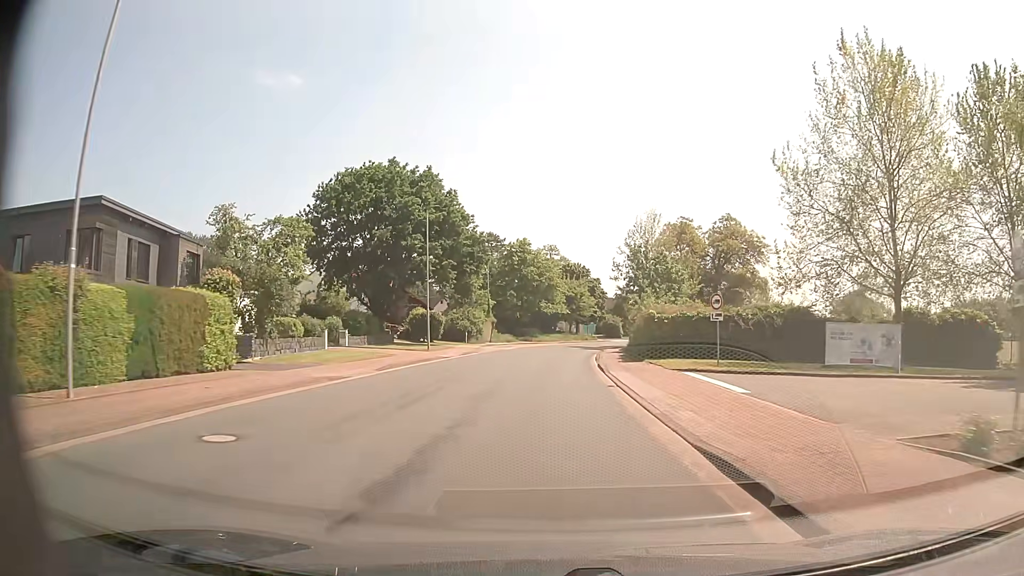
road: tertiary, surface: asphalt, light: Day
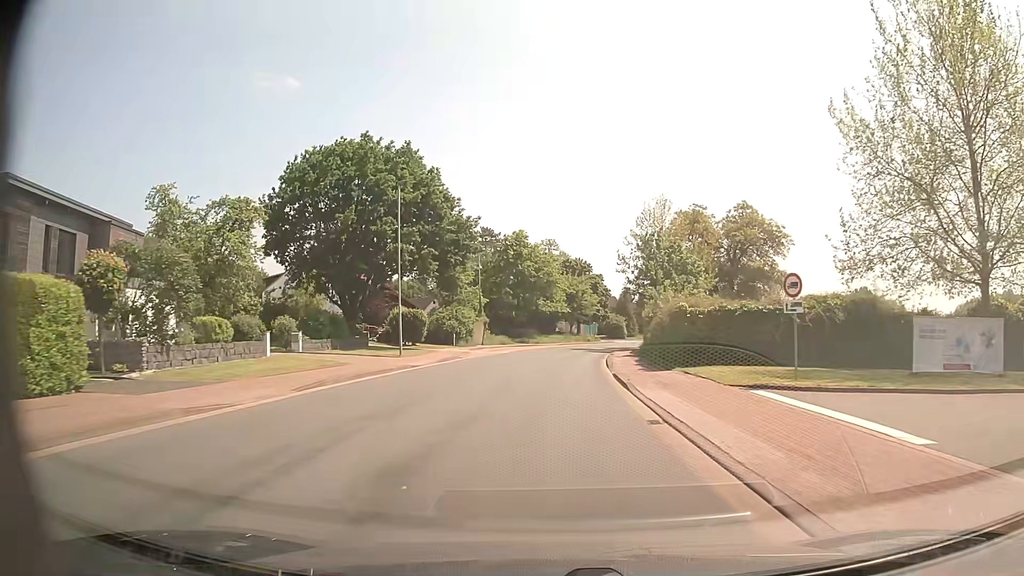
(0.0, +7.6) m; 0°
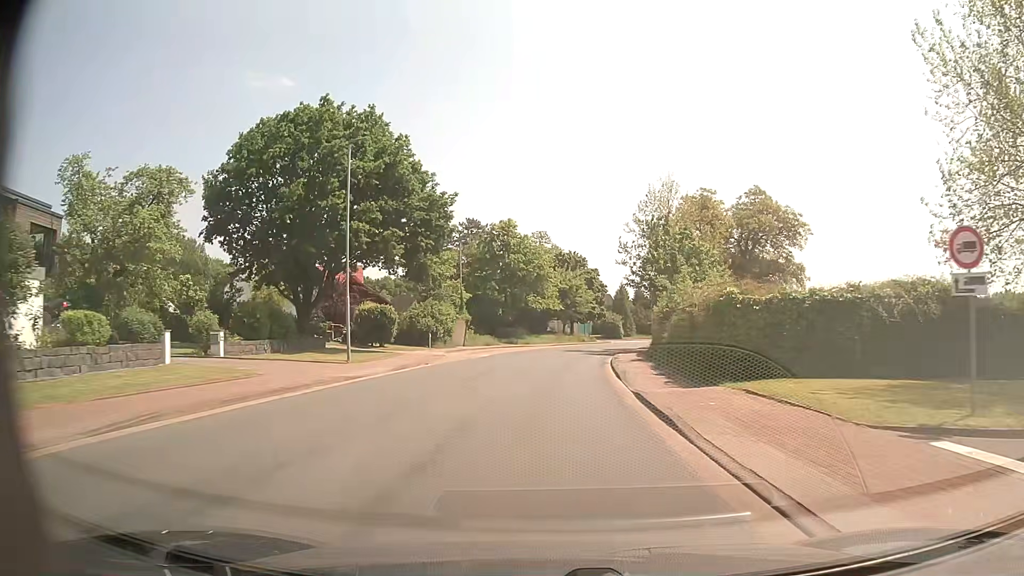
(0.0, +7.6) m; +1°
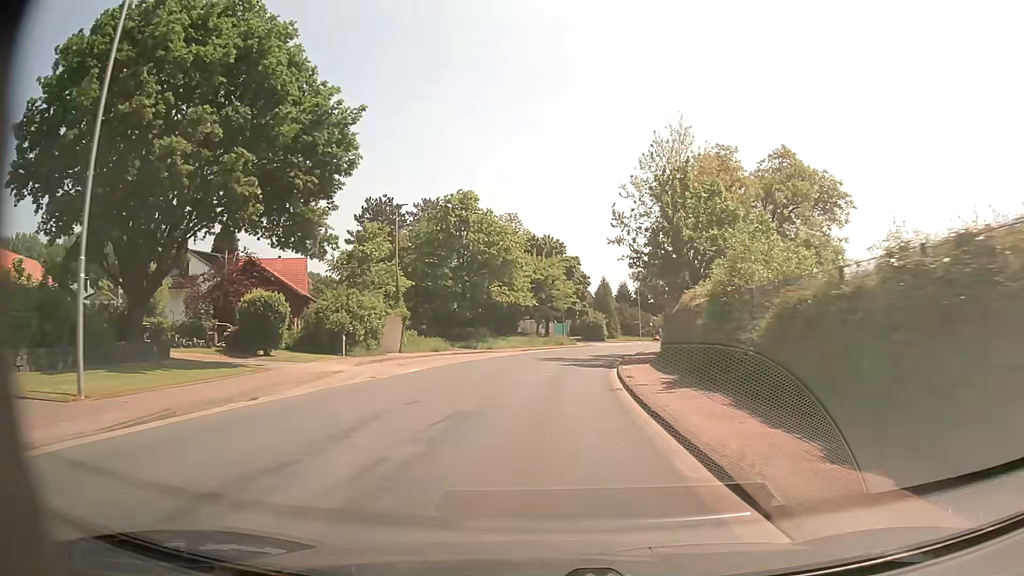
(+0.3, +15.2) m; +2°
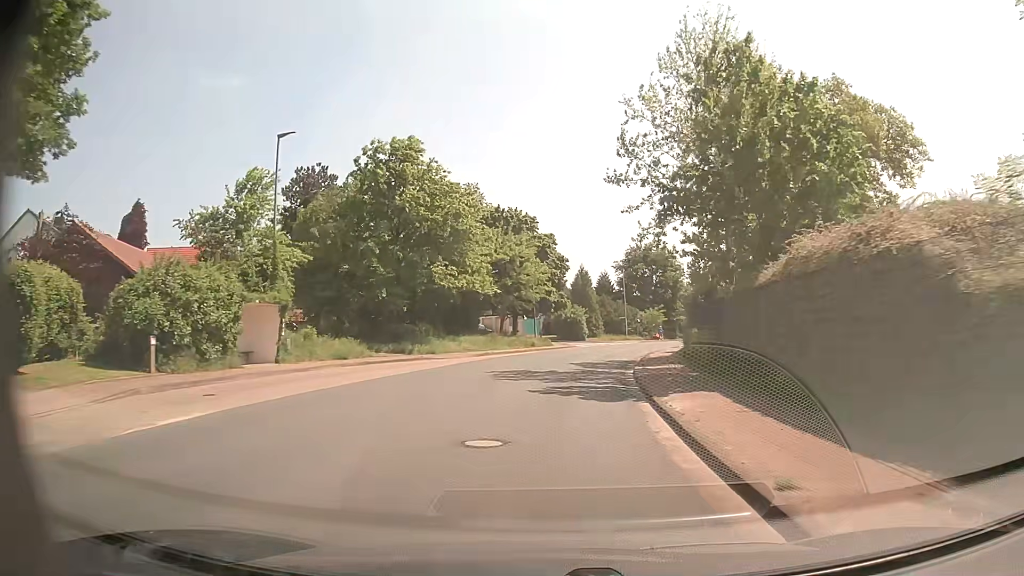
(+0.3, +15.2) m; +2°
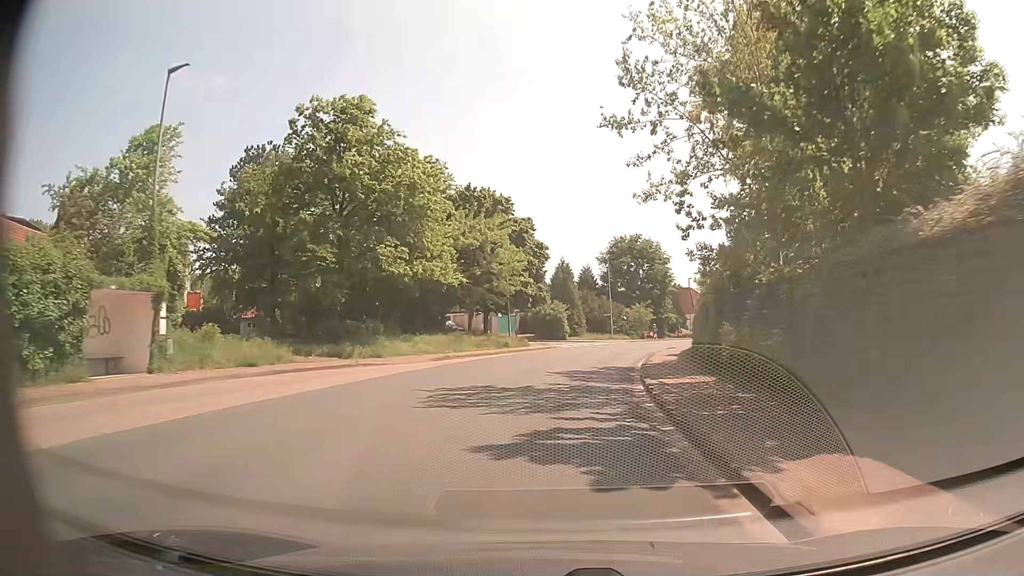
(+0.1, +7.6) m; +2°
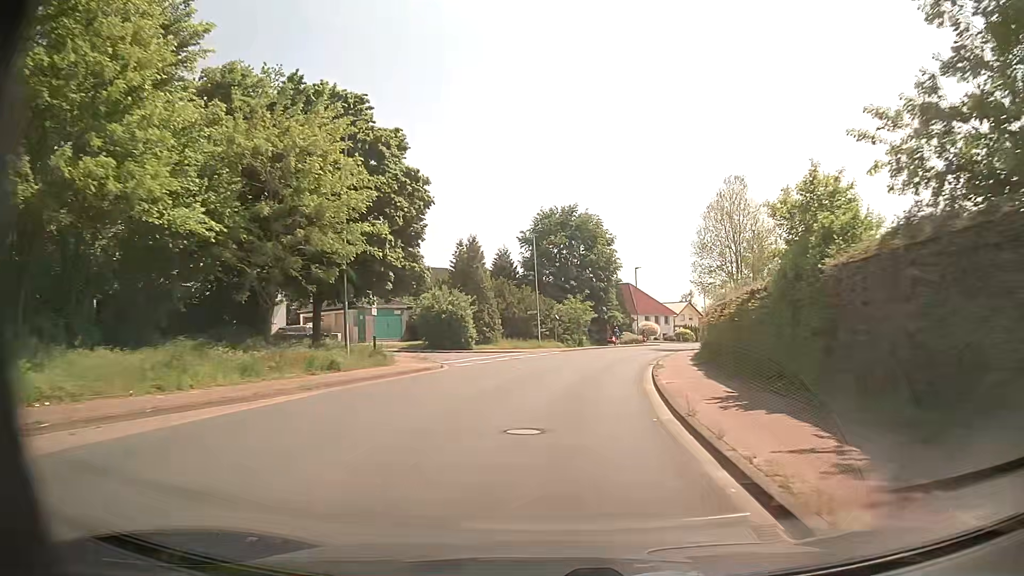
(+1.2, +22.7) m; +6°
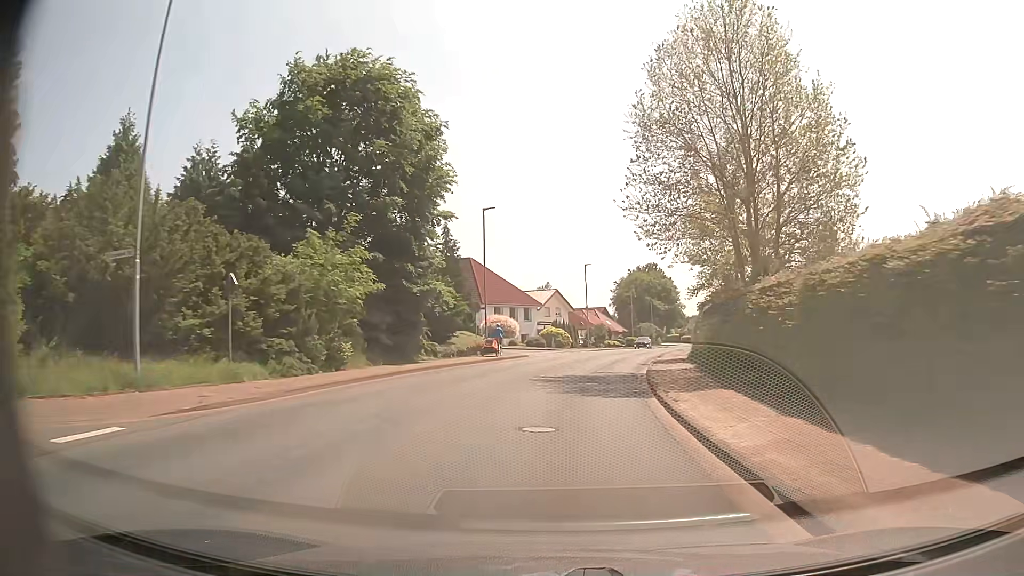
(+4.4, +37.7) m; +13°
(0, +10) (+1, +20) (+3, +30) (+5, +40) (+7, +49) (+9, +59) (+12, +69) (+15, +78) (+17, +88) (+20, +98) m
